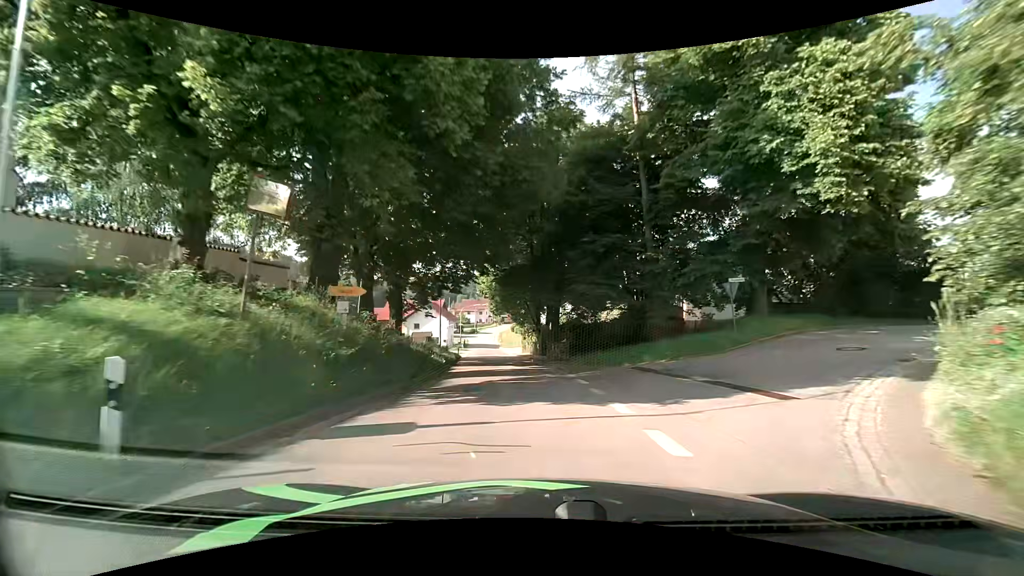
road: tertiary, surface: asphalt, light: Day
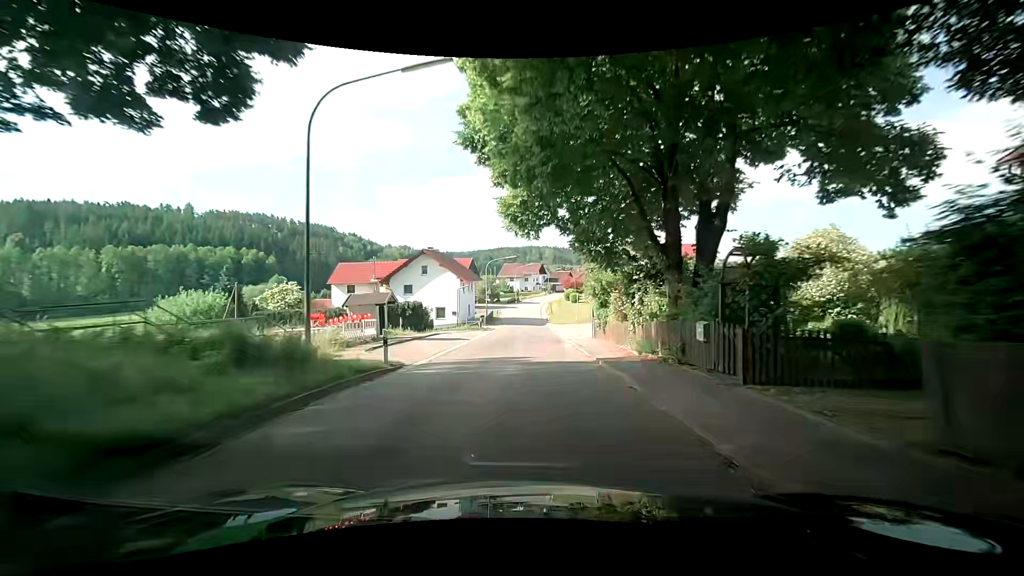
(-1.5, +35.4) m; -5°
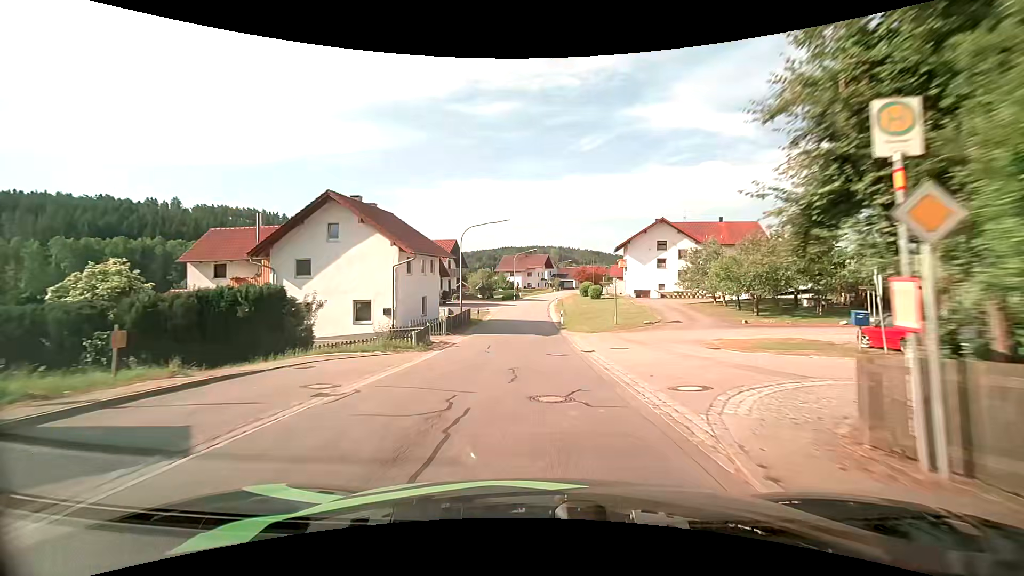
(0.0, +23.8) m; +1°
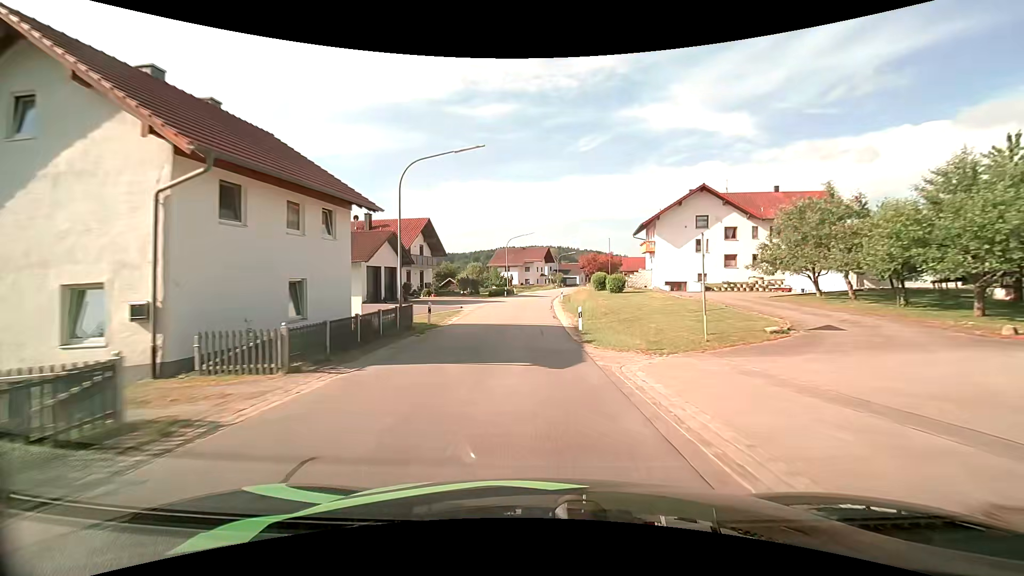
(-0.3, +16.6) m; -1°
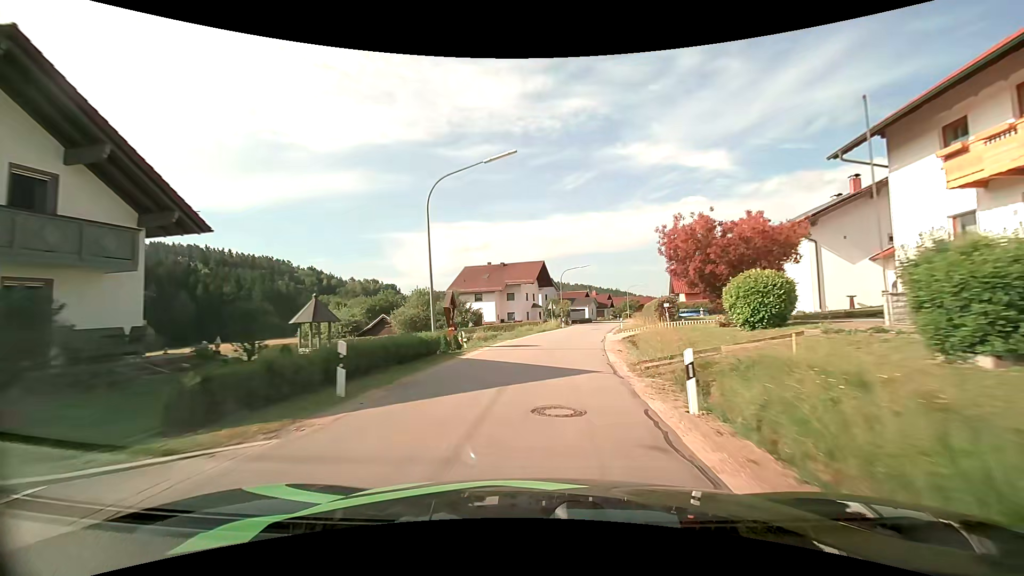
(-0.4, +42.5) m; +1°
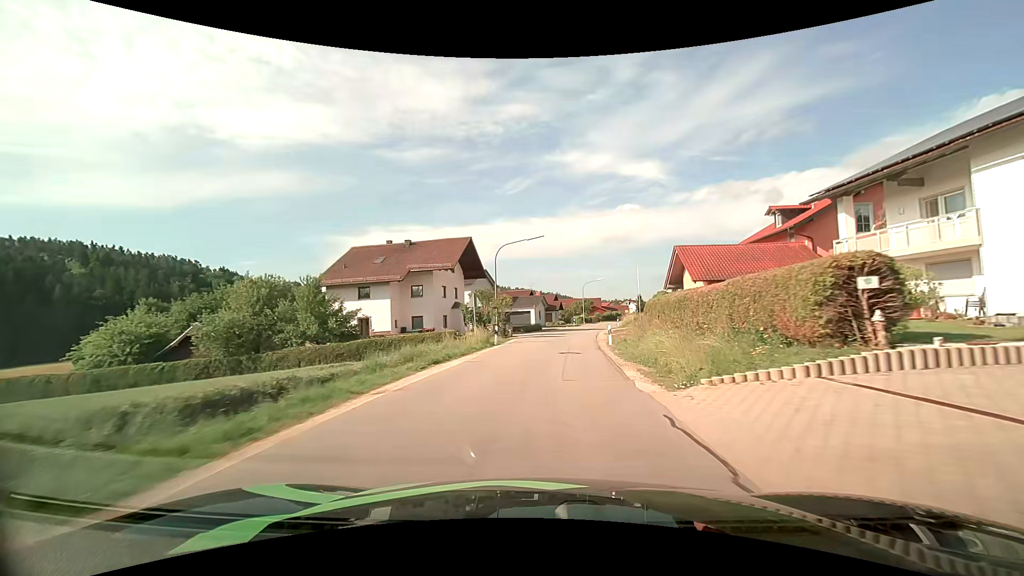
(+1.4, +24.8) m; +7°
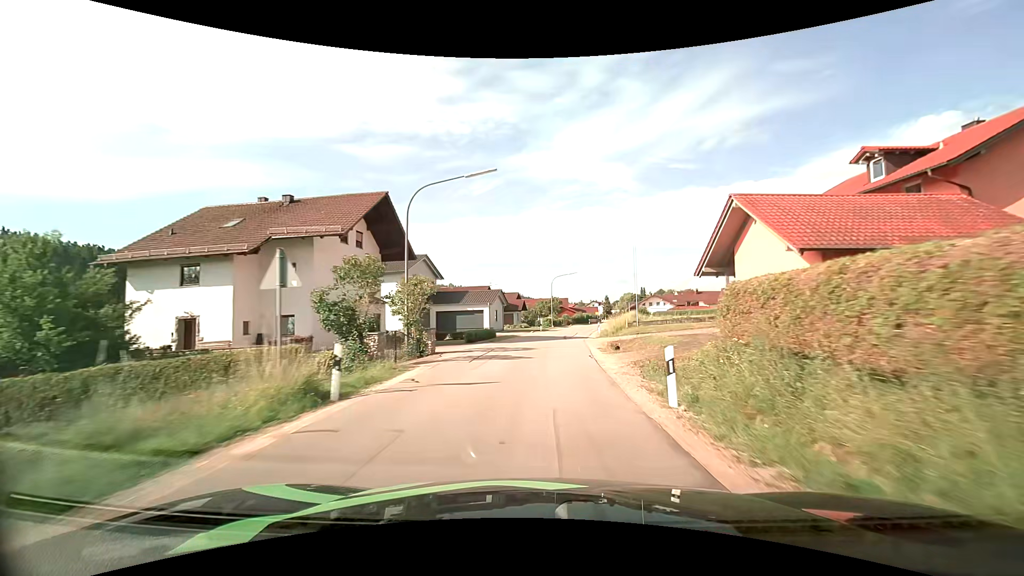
(+0.5, +16.8) m; +4°
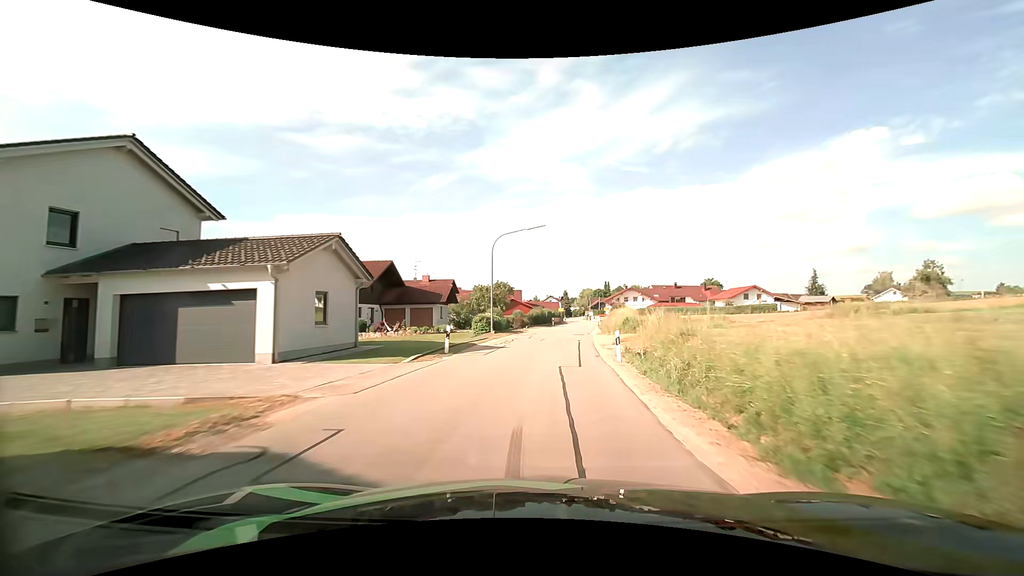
(+1.7, +33.2) m; +5°
(0, +10) (+1, +20) (+2, +30) (+3, +40) (+4, +50) (+6, +60) (+7, +70) (+8, +80) (+9, +89) (+10, +99) m
